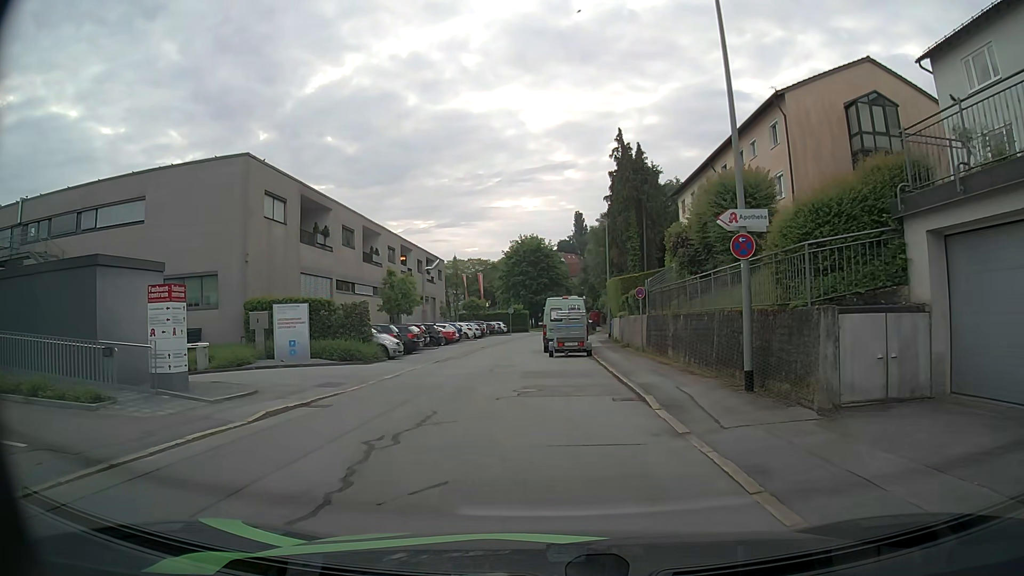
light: Day
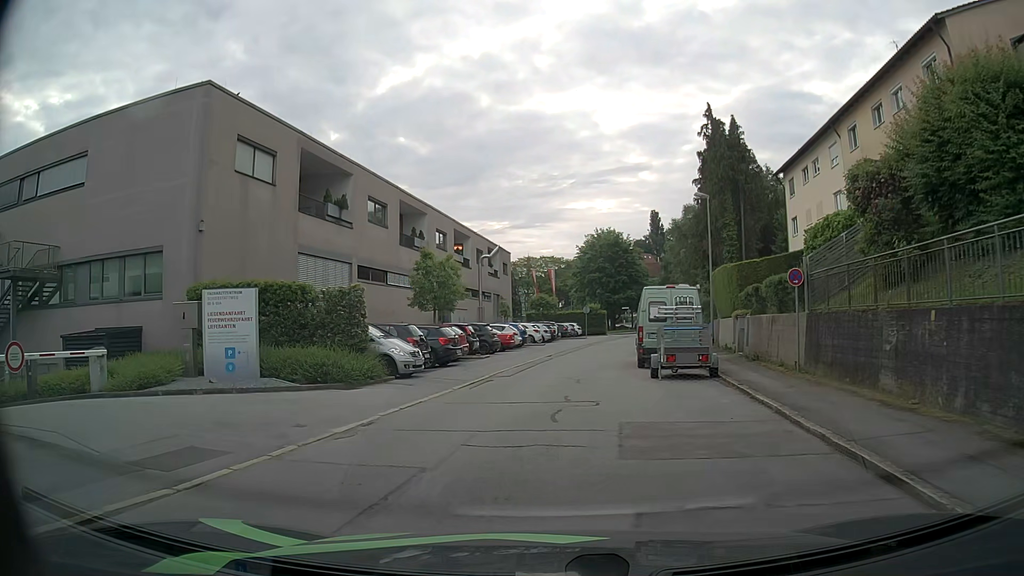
(-0.5, +9.9) m; -6°
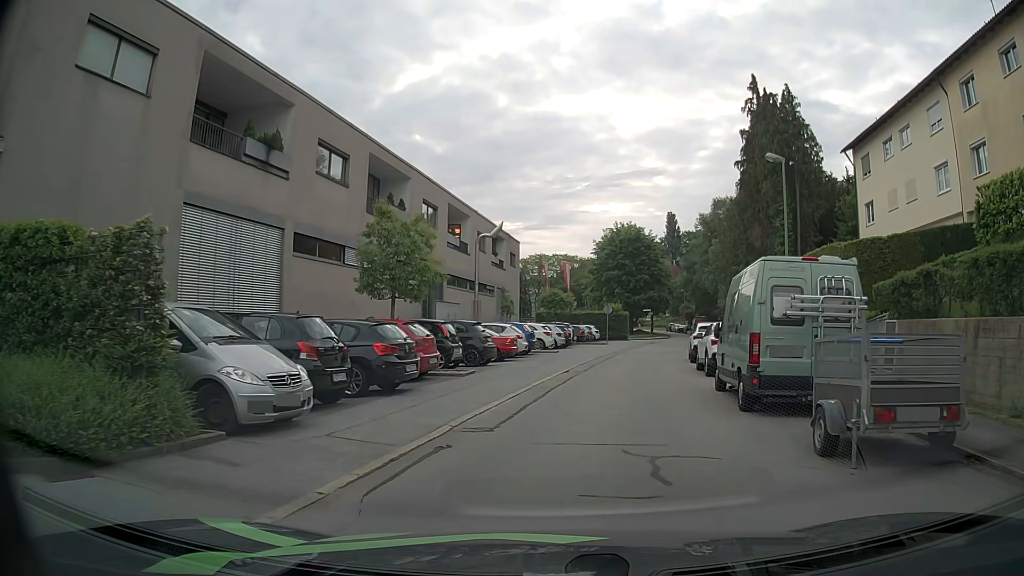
(-0.3, +9.9) m; -1°
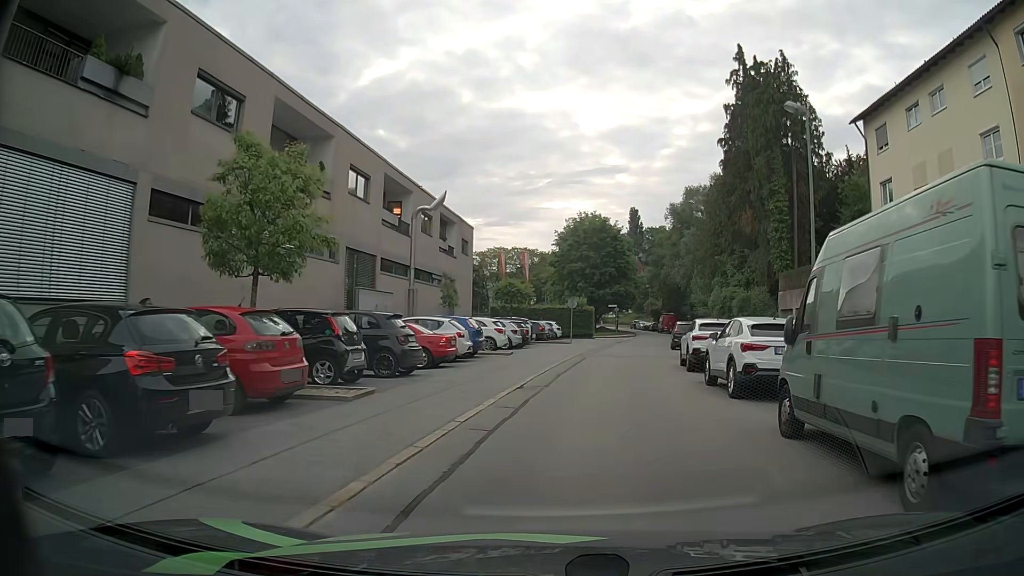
(+0.1, +6.6) m; +3°
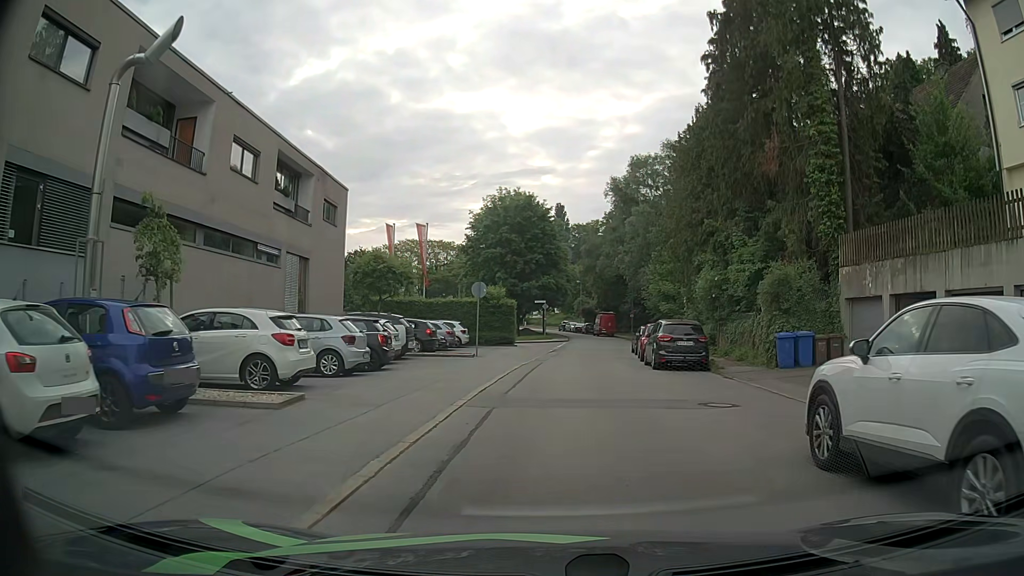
(+0.8, +16.7) m; +4°
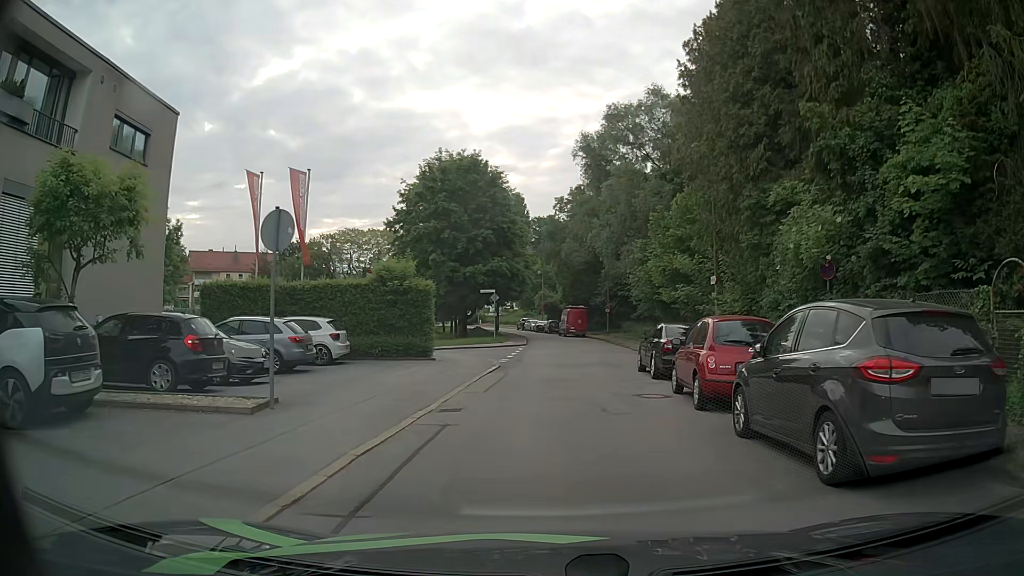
(+0.8, +16.0) m; +5°
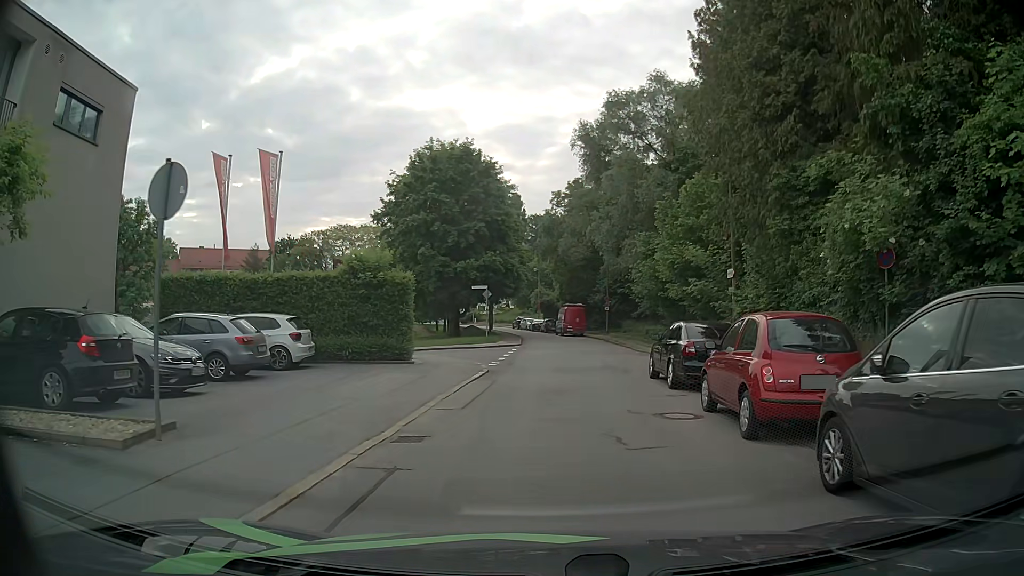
(0.0, +3.0) m; +1°
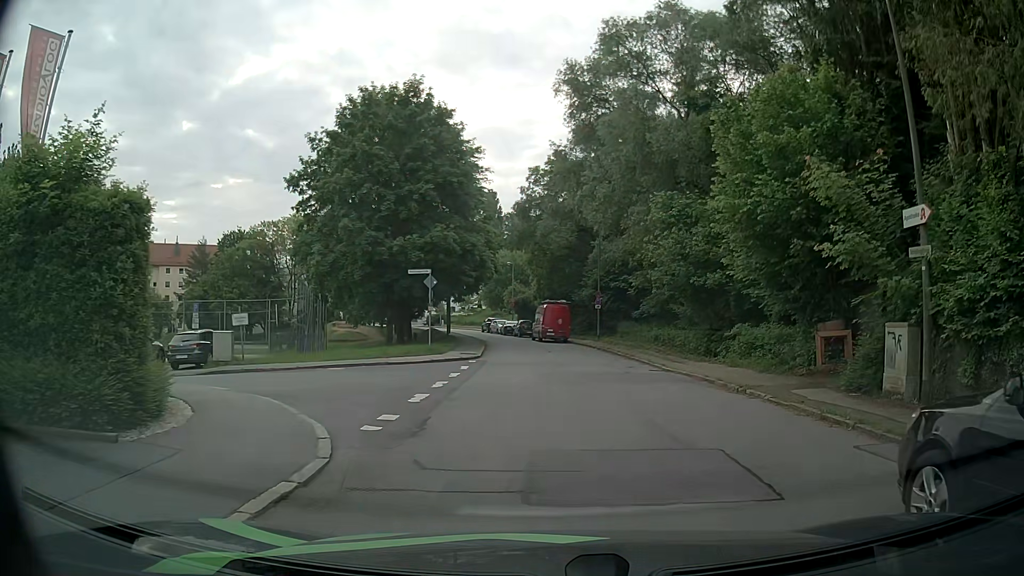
(0.0, +13.1) m; +3°
